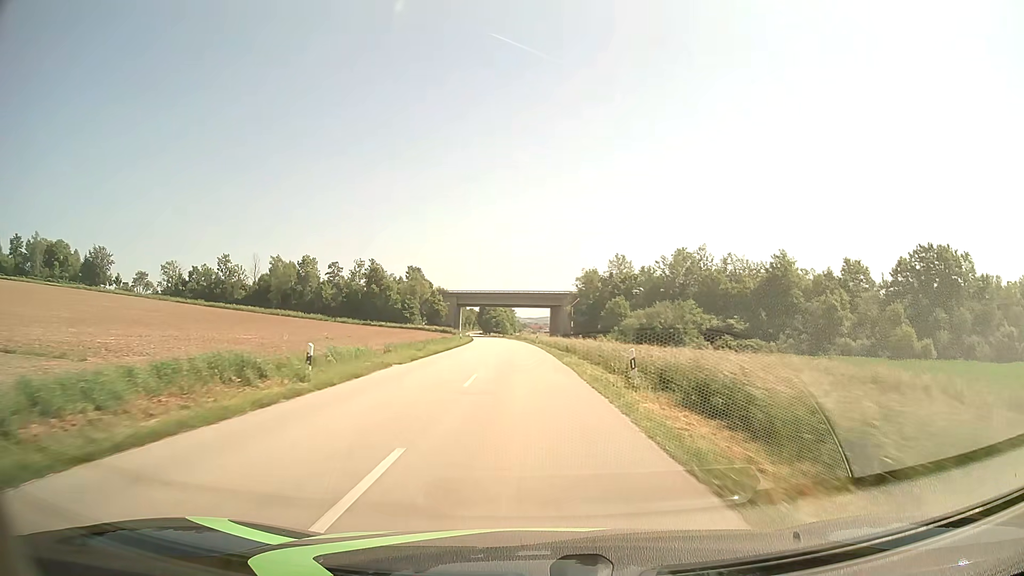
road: secondary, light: Day
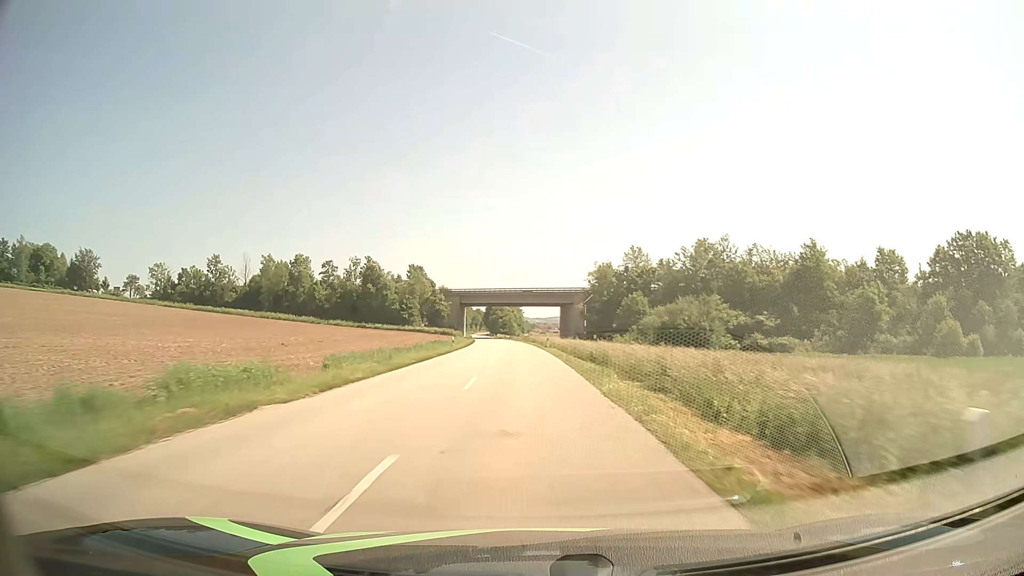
(-0.1, +12.5) m; -1°
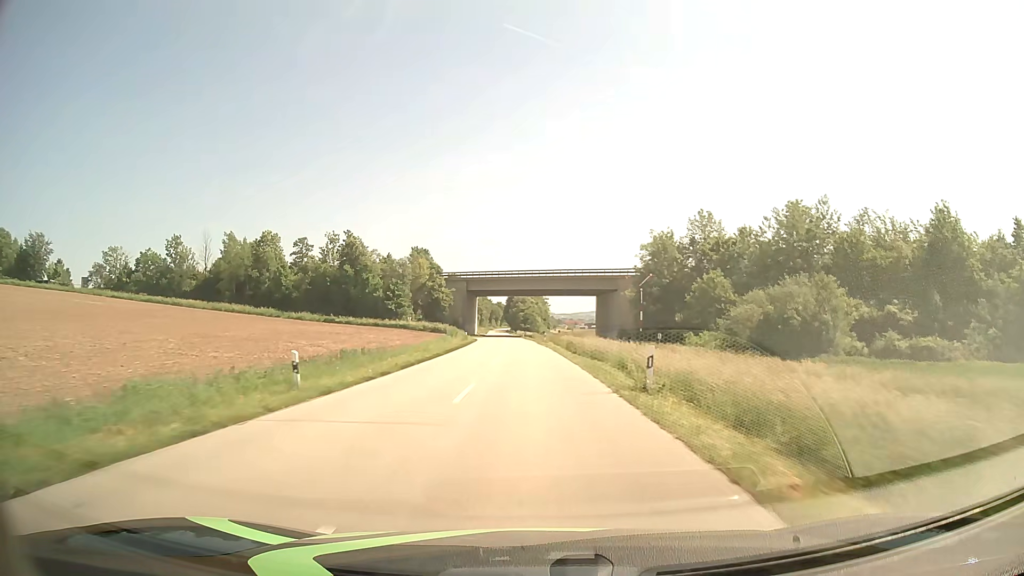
(-0.8, +38.7) m; -2°
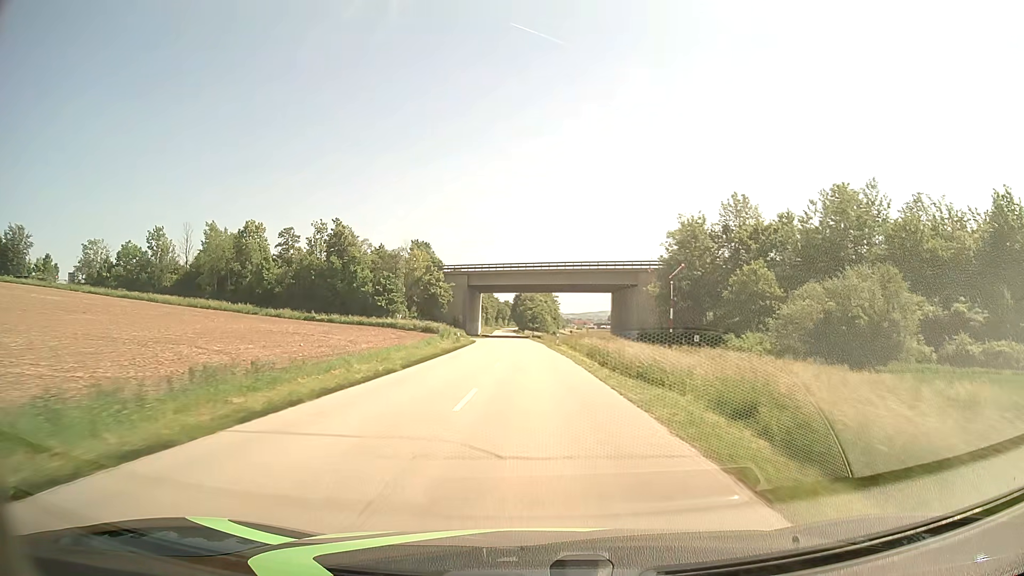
(-0.1, +13.3) m; -1°
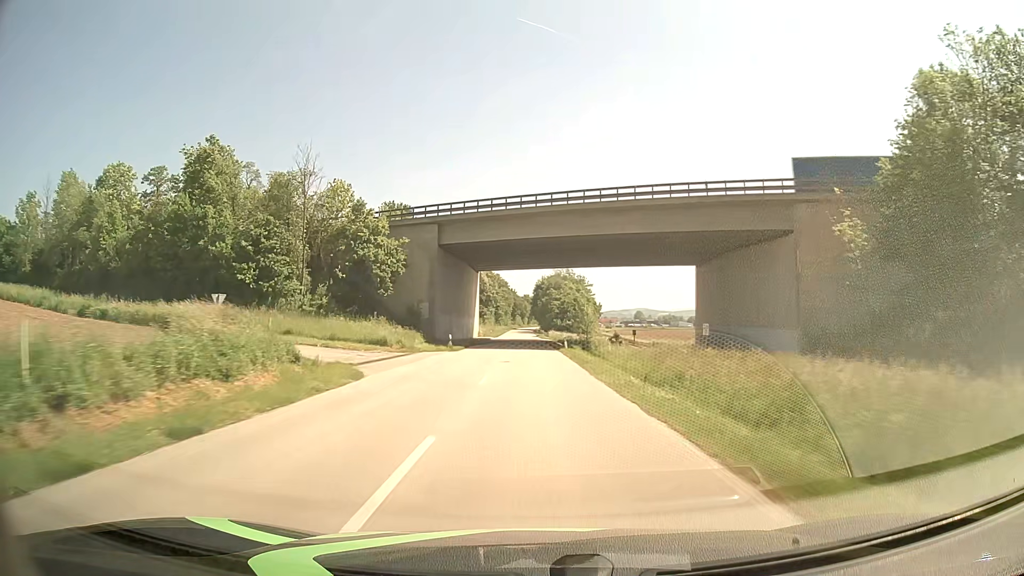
(-0.9, +54.7) m; -2°
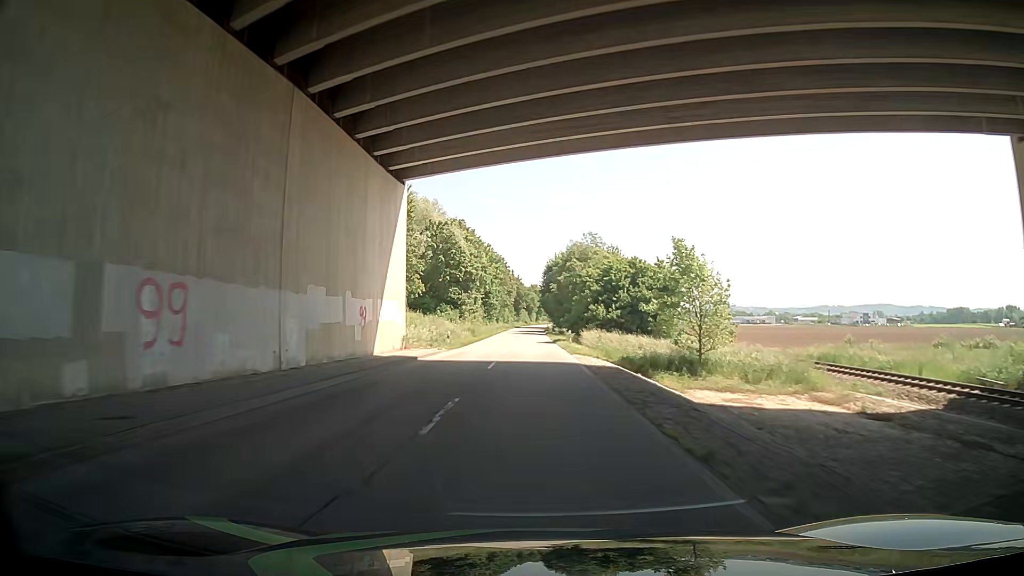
(-0.3, +55.5) m; -1°
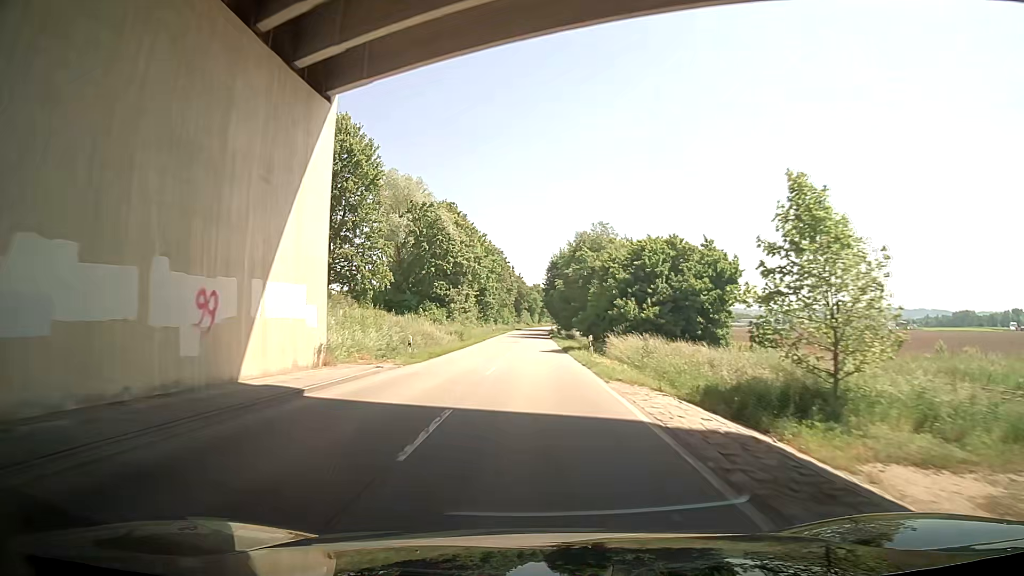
(-0.3, +13.9) m; -2°
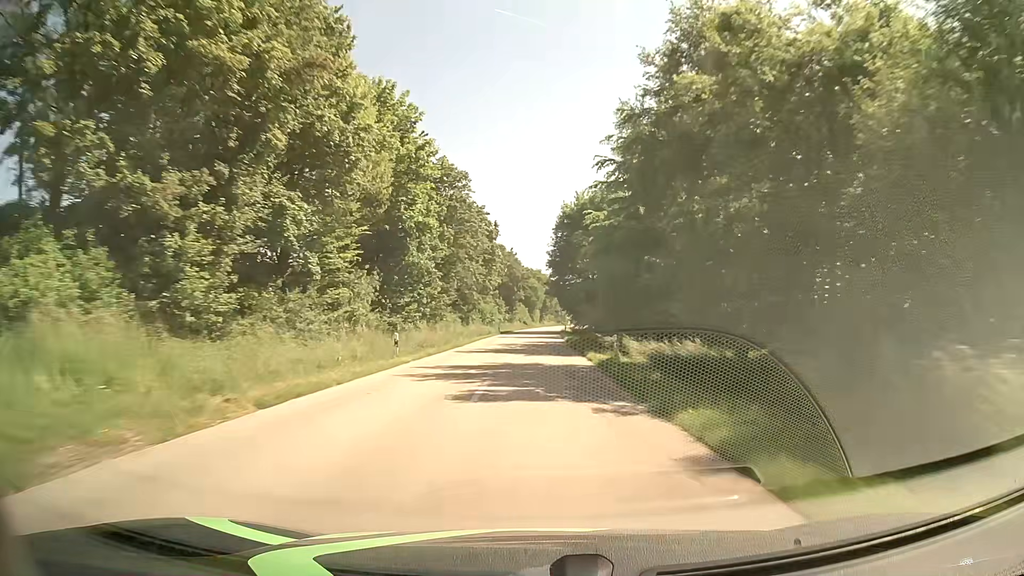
(+1.7, +55.6) m; +2°
(0, +10) (0, +20) (0, +30) (0, +40) (+1, +50) (+1, +60) (+1, +70) (+1, +80) (+2, +90) (+2, +100) m
